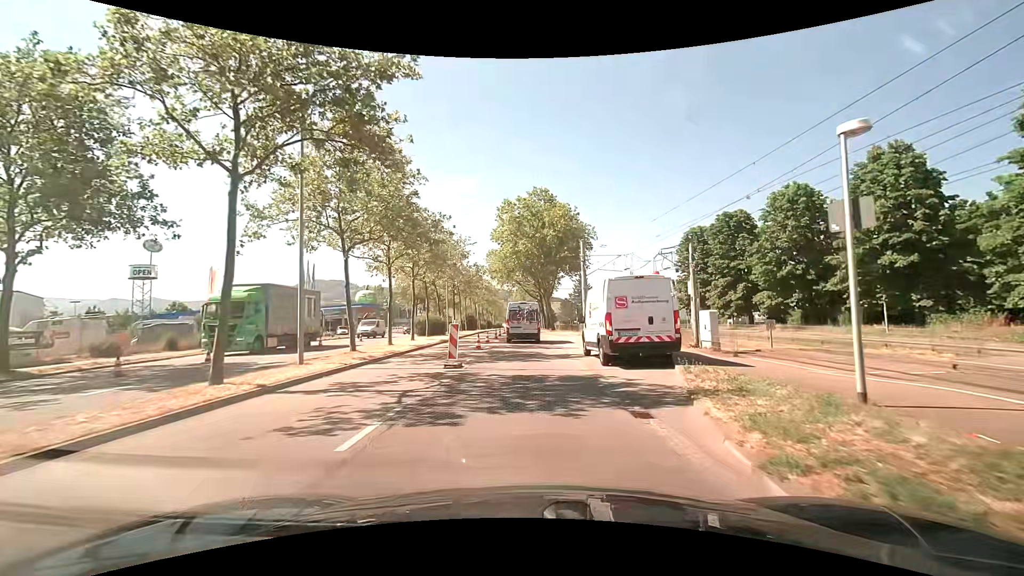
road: primary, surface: asphalt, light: Day
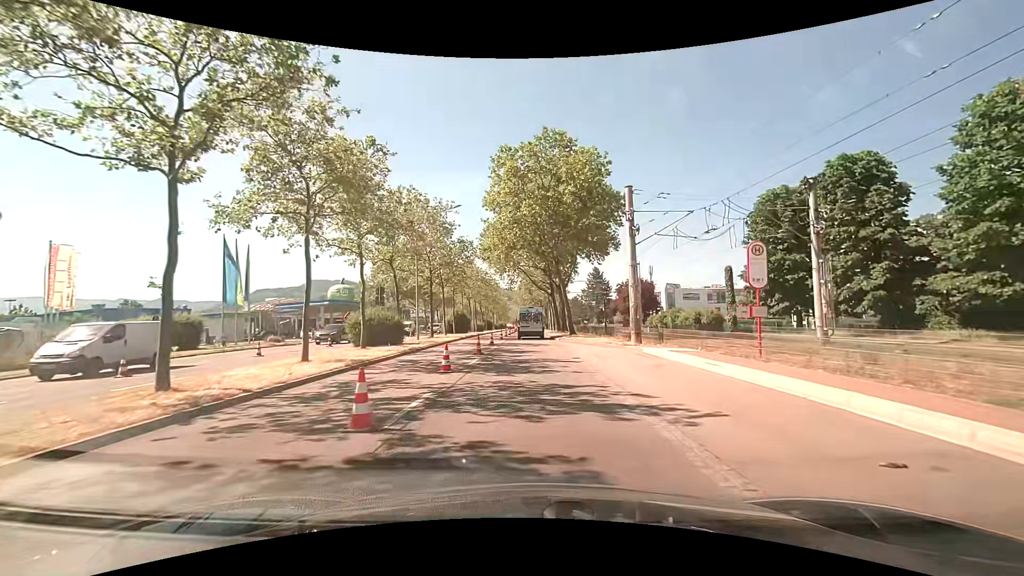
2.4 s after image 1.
(0.0, +17.4) m; 0°
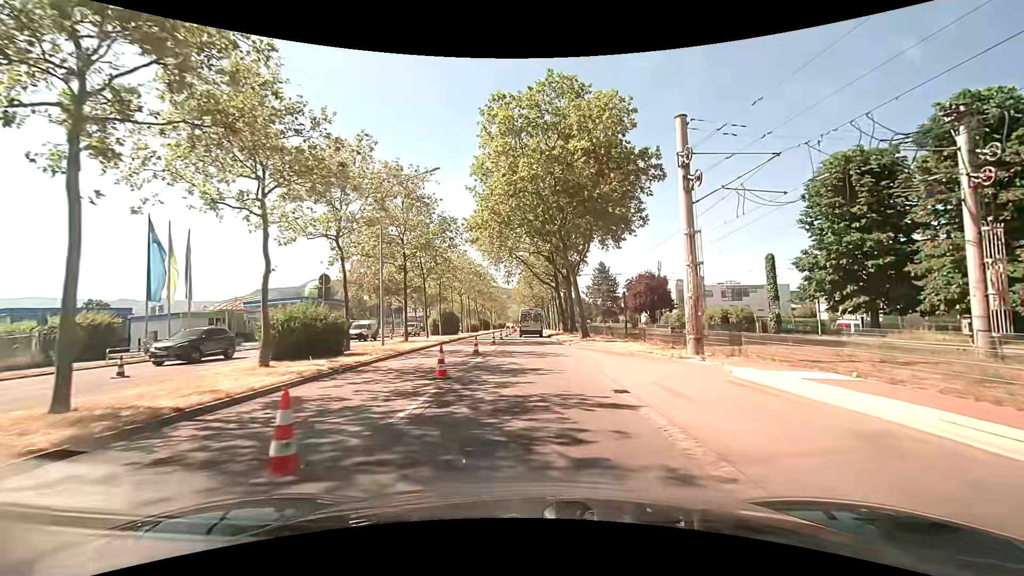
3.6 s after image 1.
(-0.1, +8.9) m; 0°
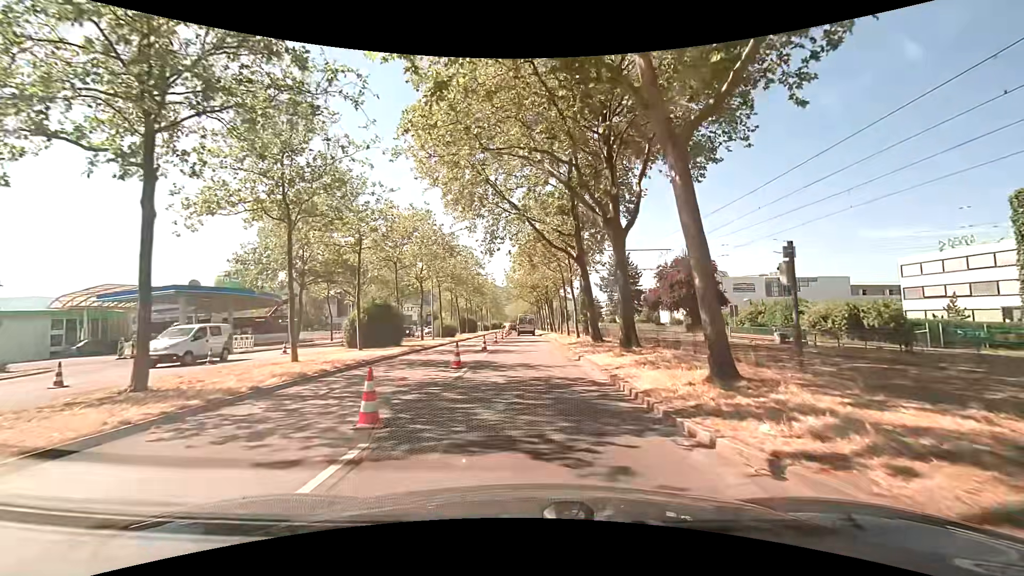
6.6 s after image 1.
(+0.1, +22.2) m; +1°
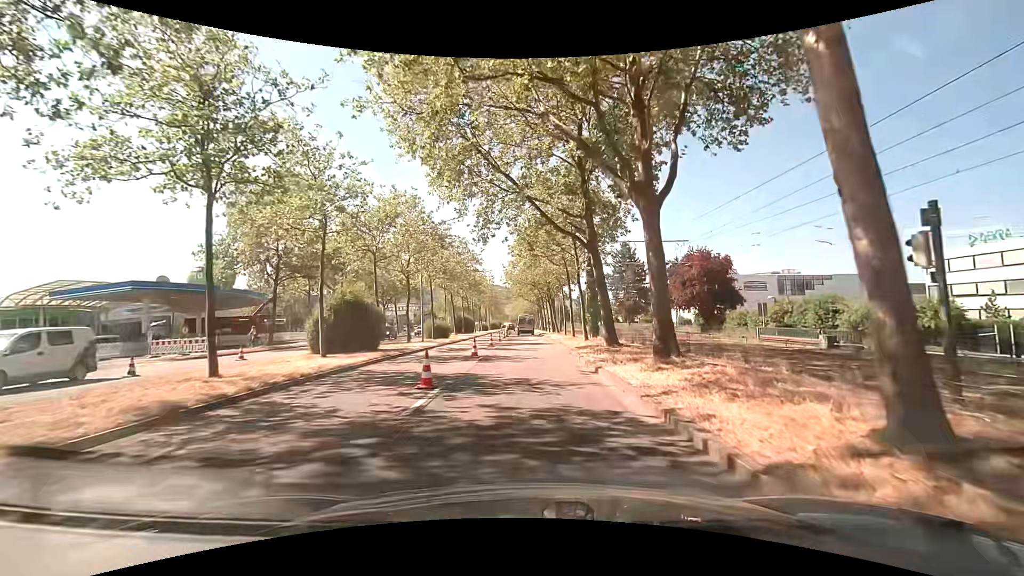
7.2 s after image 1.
(0.0, +4.4) m; 0°
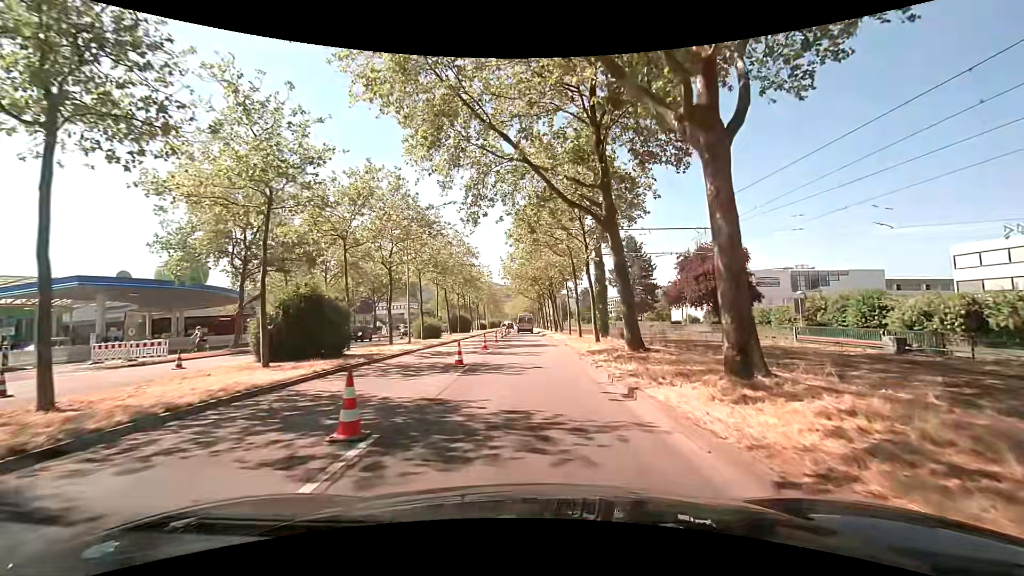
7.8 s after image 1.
(0.0, +4.5) m; -1°
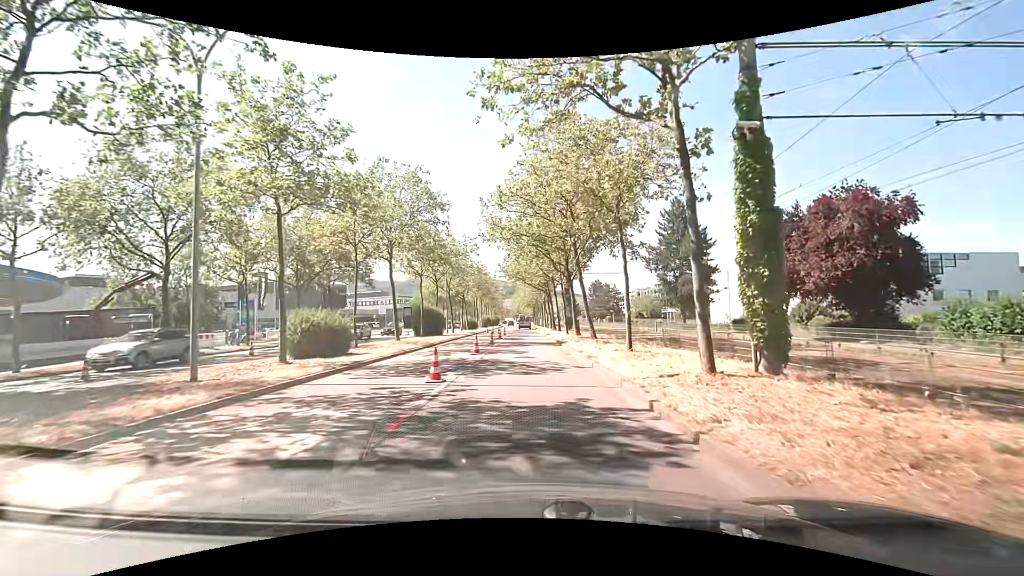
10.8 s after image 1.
(0.0, +22.4) m; -1°
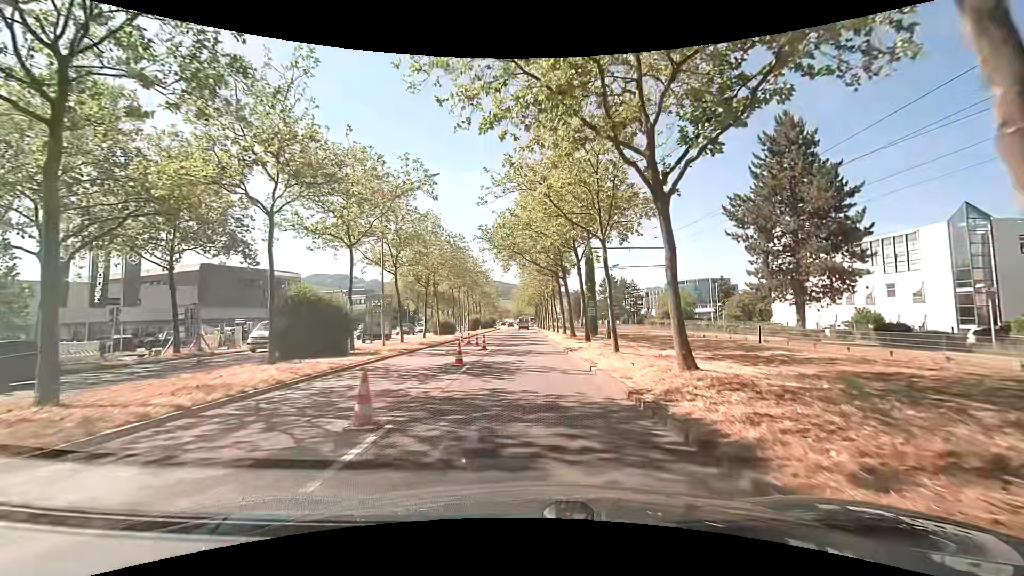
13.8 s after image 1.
(+0.2, +22.8) m; 0°
(0, +10) (0, +20) (0, +30) (0, +40) (0, +50) (0, +60) (0, +70) (0, +80) (0, +90) (0, +100) m
